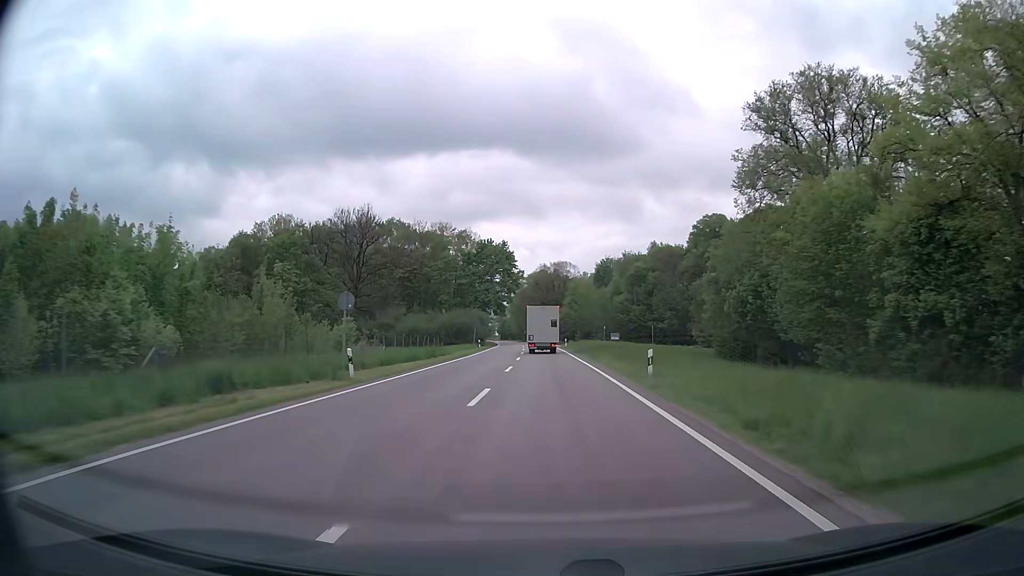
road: secondary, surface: asphalt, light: Day
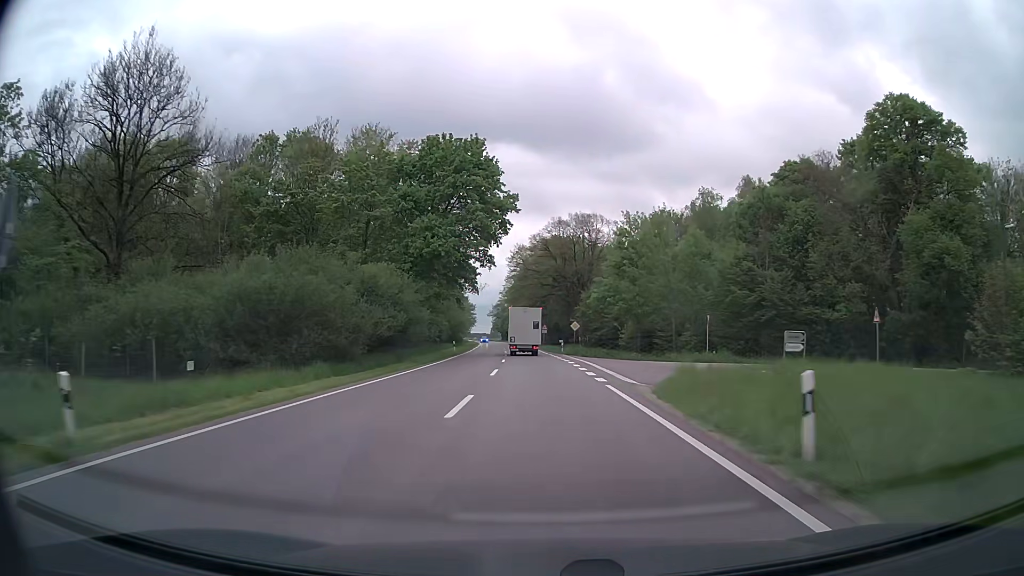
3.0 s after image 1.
(-0.3, +62.2) m; -1°
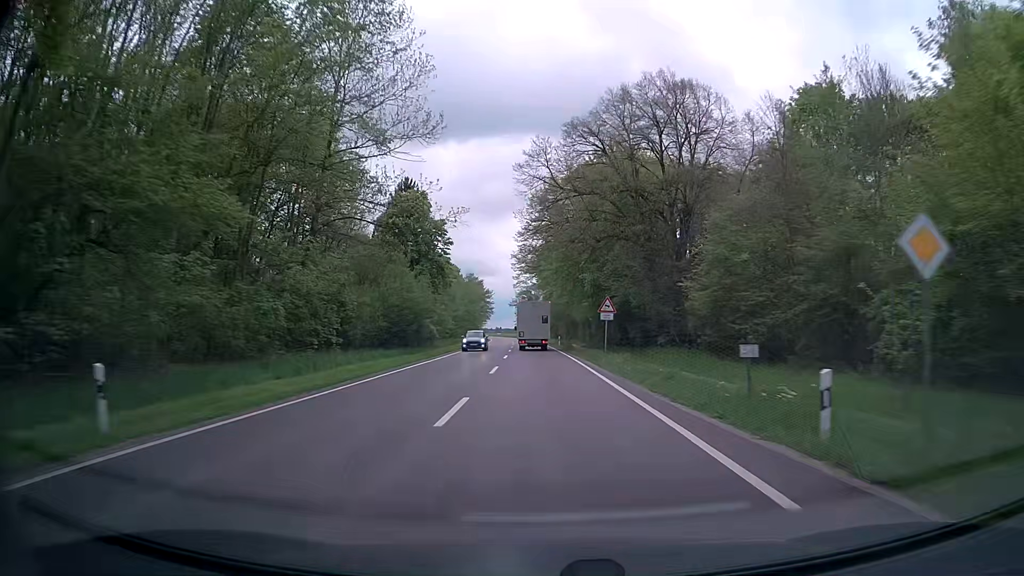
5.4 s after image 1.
(-0.7, +49.7) m; -2°
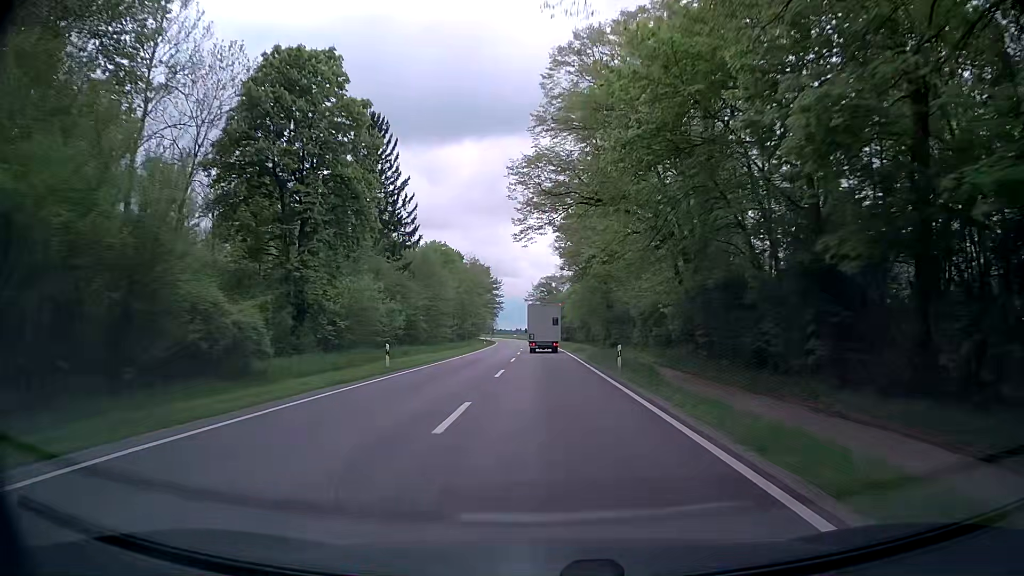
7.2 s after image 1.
(-0.7, +37.1) m; -2°
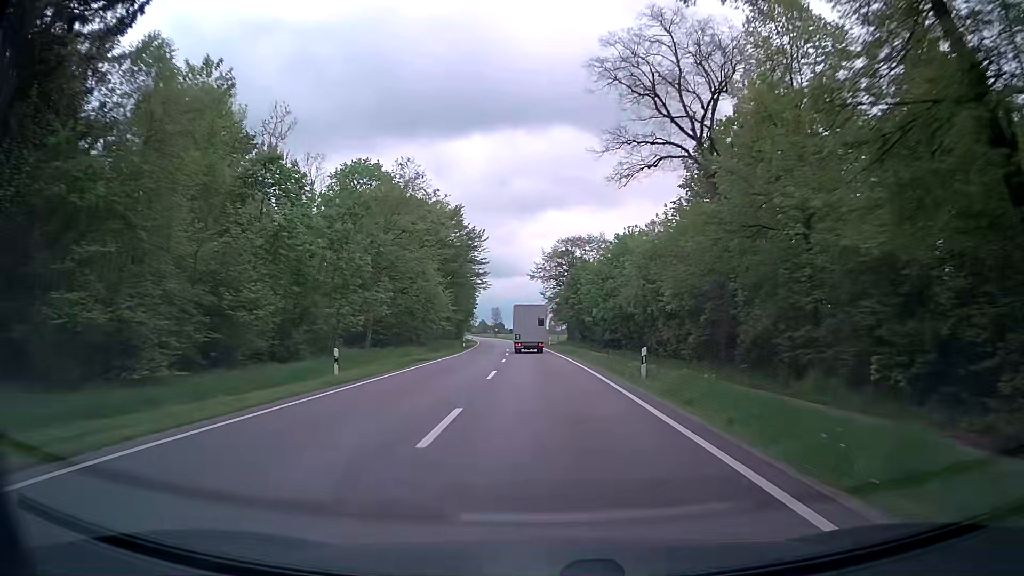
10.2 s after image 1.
(-0.7, +61.5) m; -1°
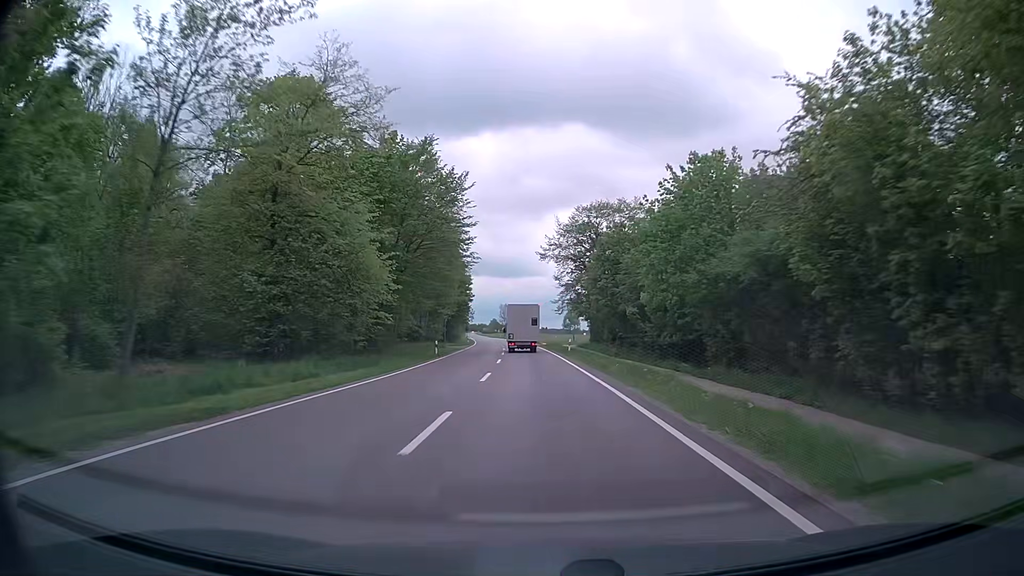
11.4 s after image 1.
(-0.2, +24.6) m; 0°
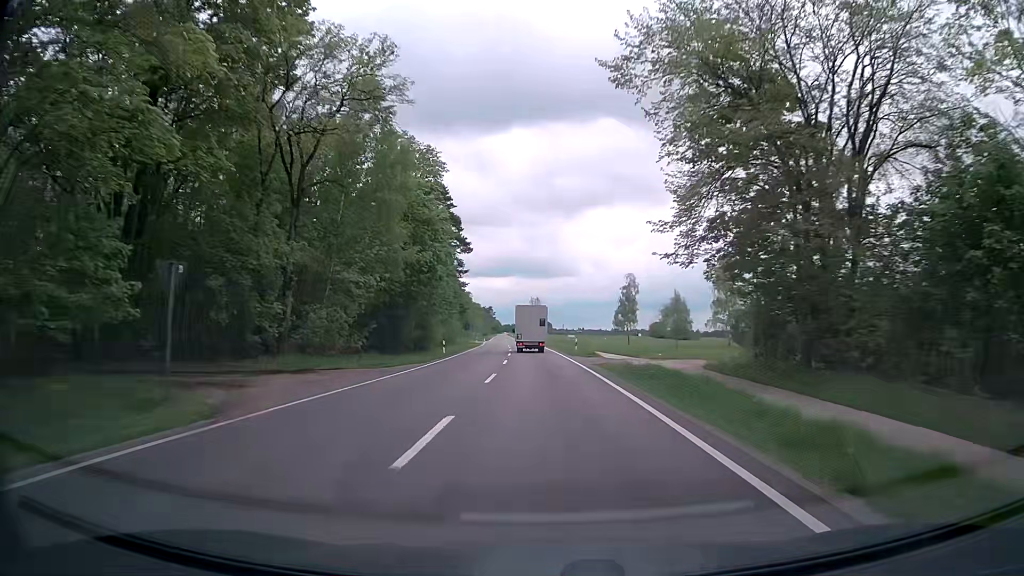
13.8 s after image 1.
(-2.0, +49.2) m; -4°
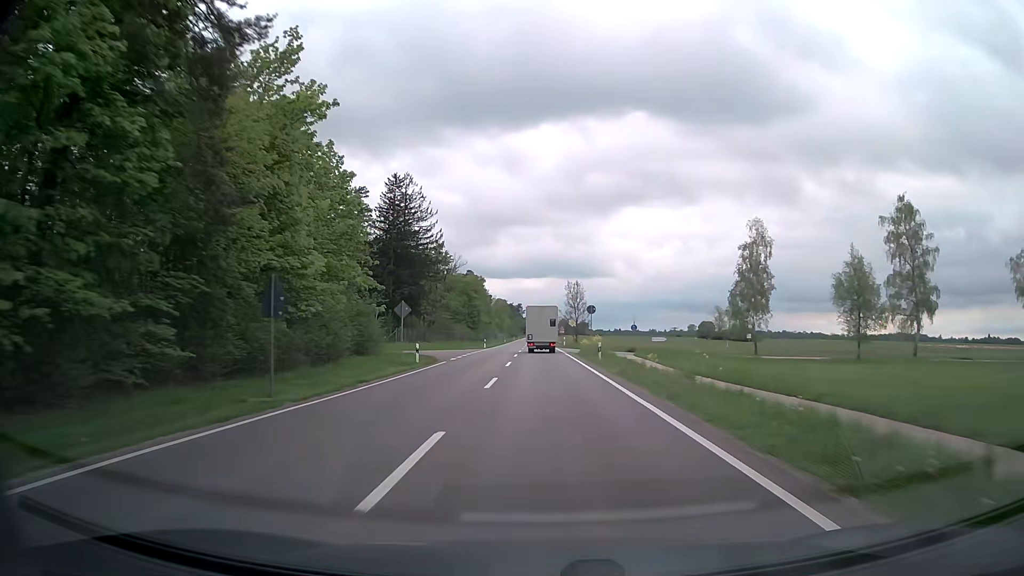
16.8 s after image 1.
(-1.5, +62.1) m; -3°
(0, +10) (0, +20) (0, +30) (-1, +40) (-1, +50) (-1, +60) (-1, +70) (-2, +80) (-2, +90) (-2, +100) m
